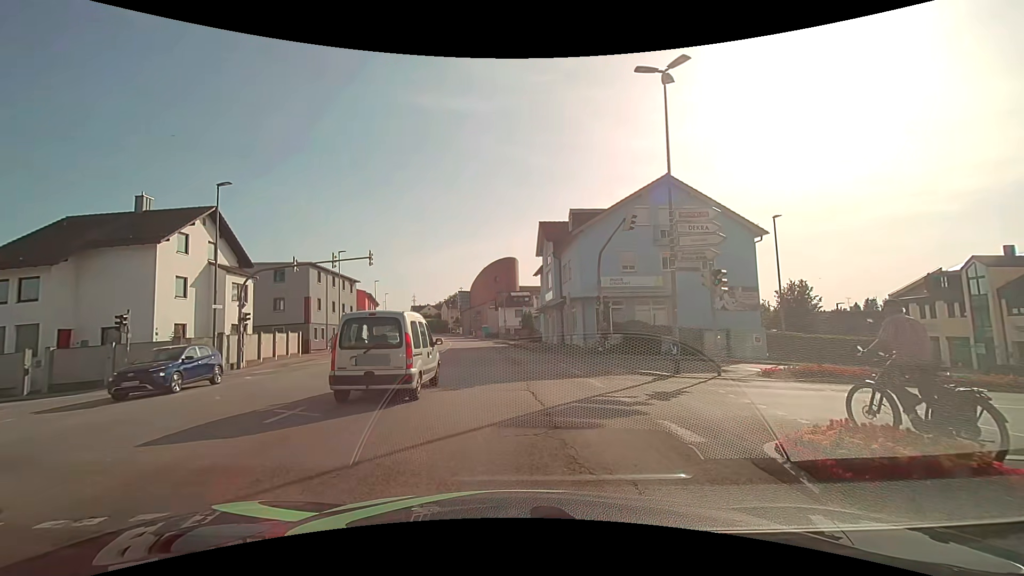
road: tertiary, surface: asphalt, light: Day
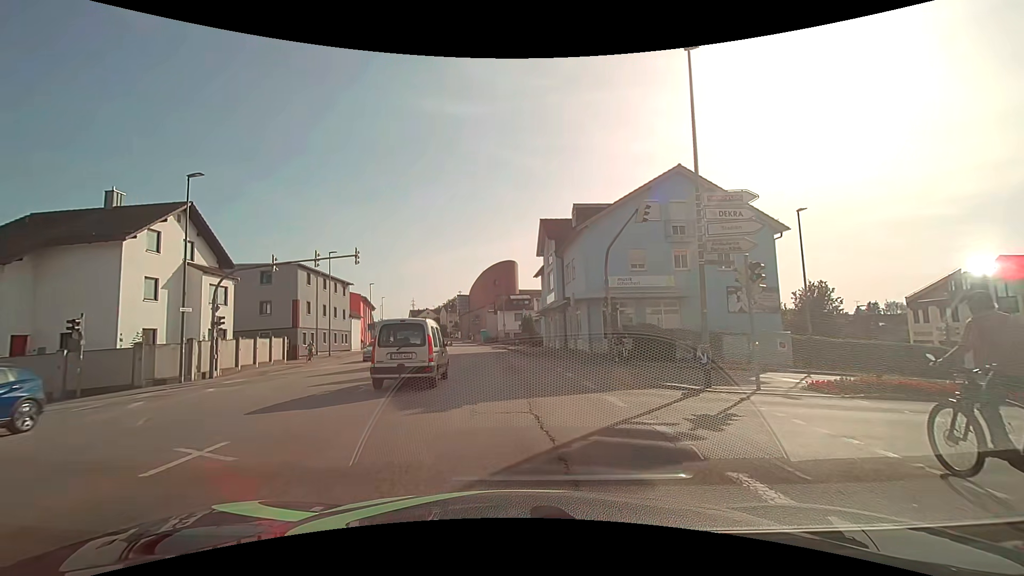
(0.0, +2.6) m; 0°
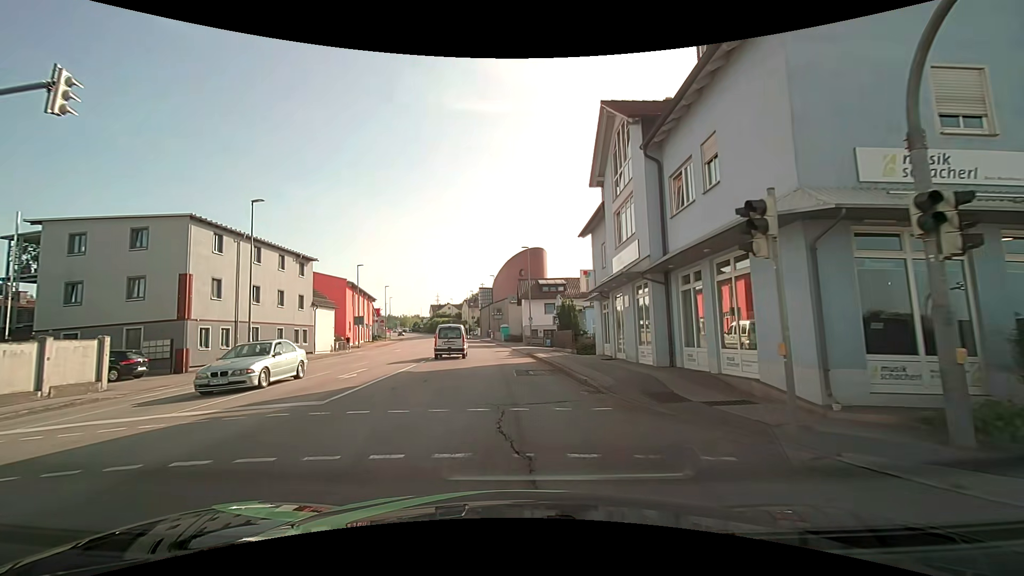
(-0.1, +19.8) m; -3°
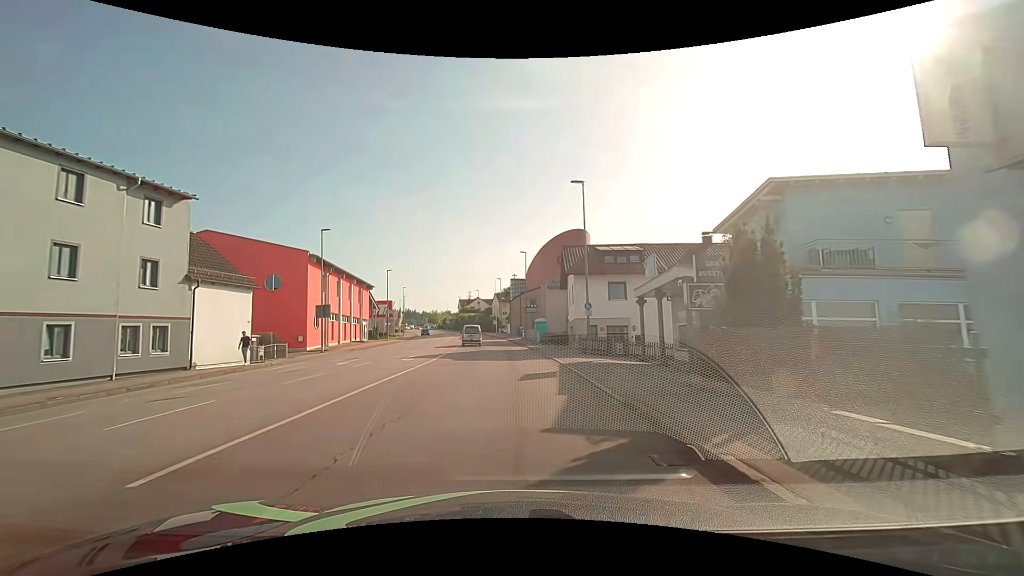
(-0.6, +22.1) m; -4°
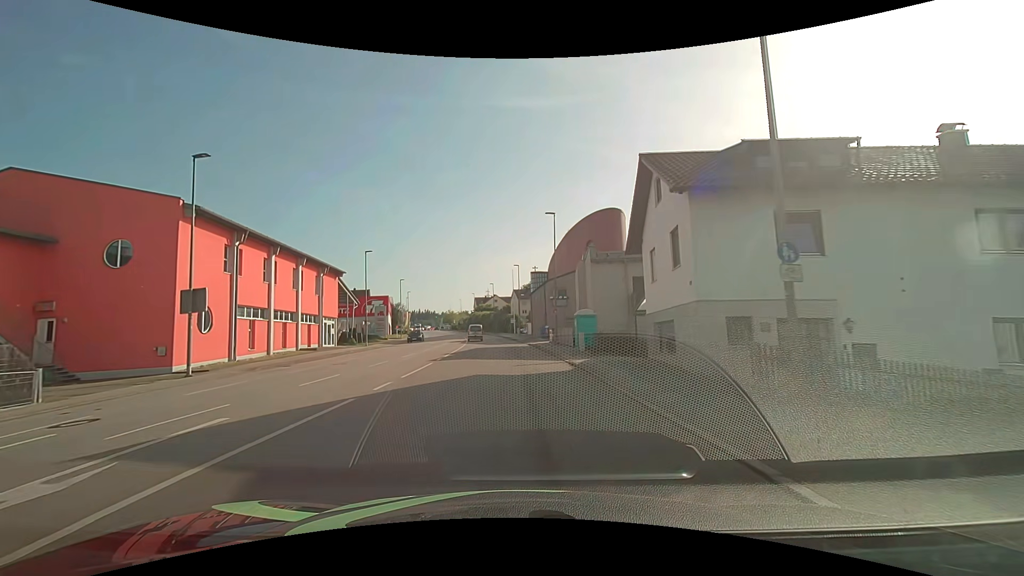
(-0.2, +19.6) m; -2°
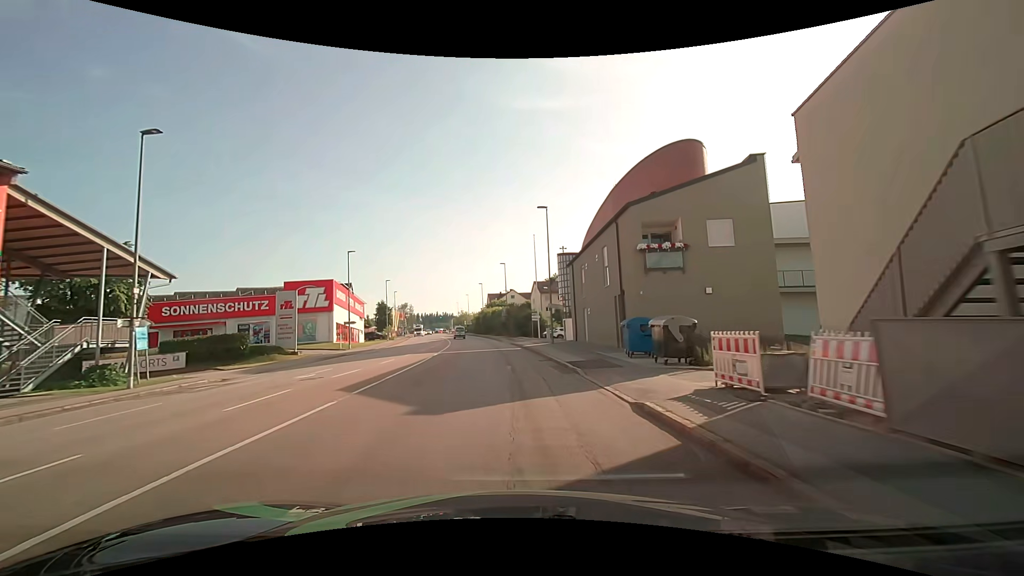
(-0.6, +35.0) m; -2°
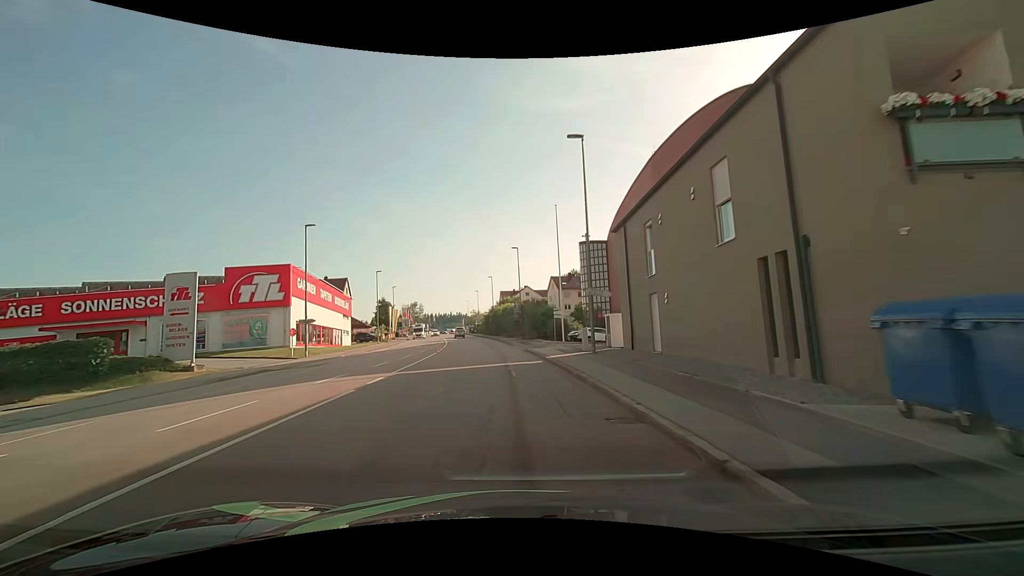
(-0.1, +13.9) m; -1°
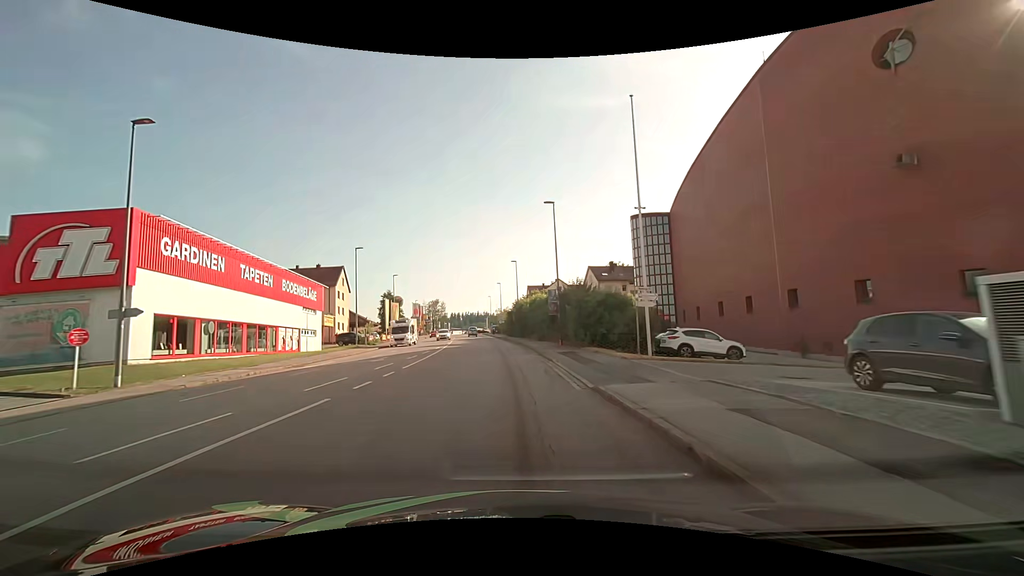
(-0.6, +20.4) m; -4°
(0, +10) (0, +20) (-1, +30) (-2, +40) (-2, +50) (-3, +60) (-4, +70) (-5, +80) (-6, +90) (-7, +100) m
